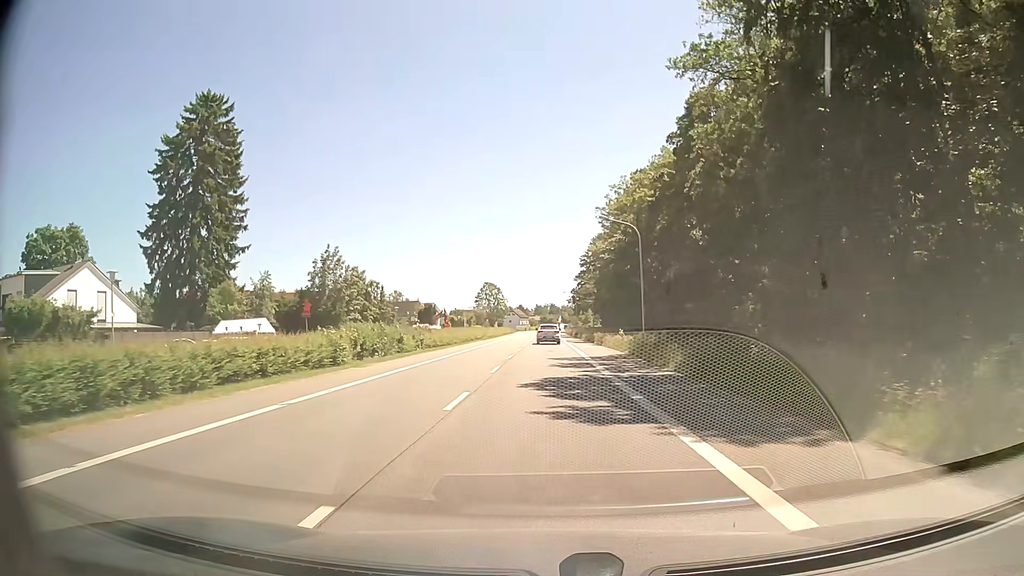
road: primary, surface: asphalt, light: Day
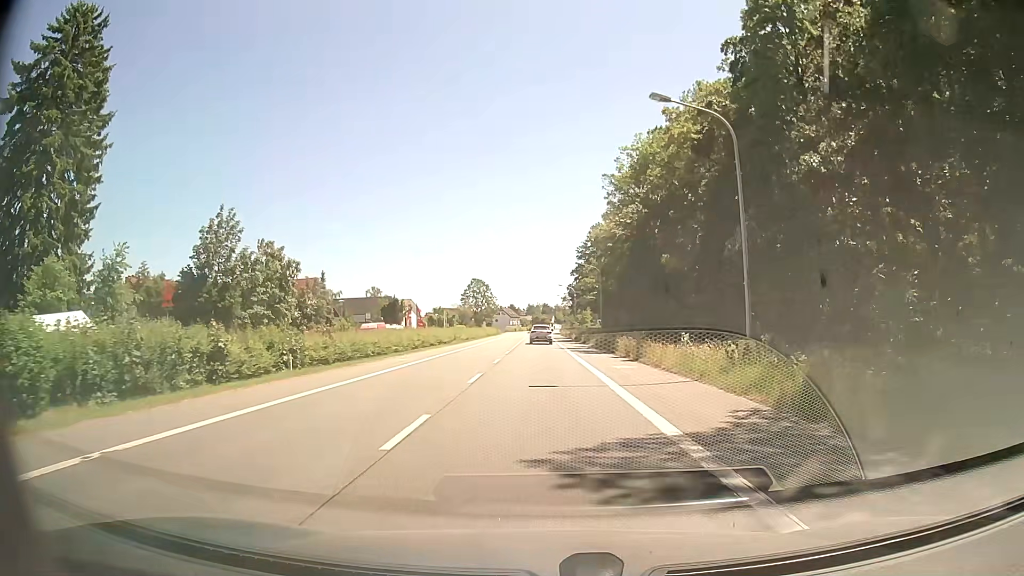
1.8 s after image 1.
(0.0, +21.6) m; 0°
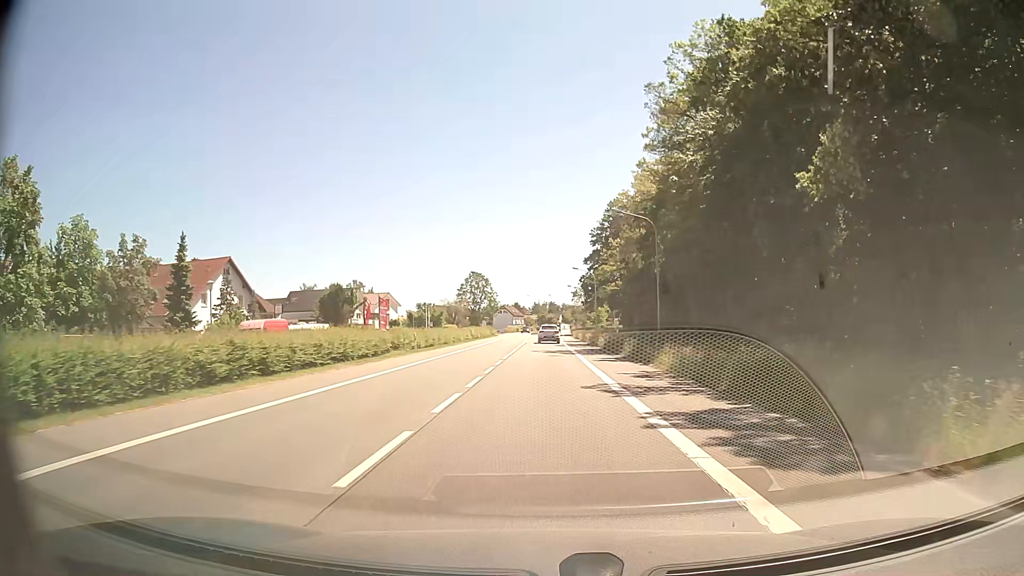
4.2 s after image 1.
(-0.1, +28.8) m; 0°
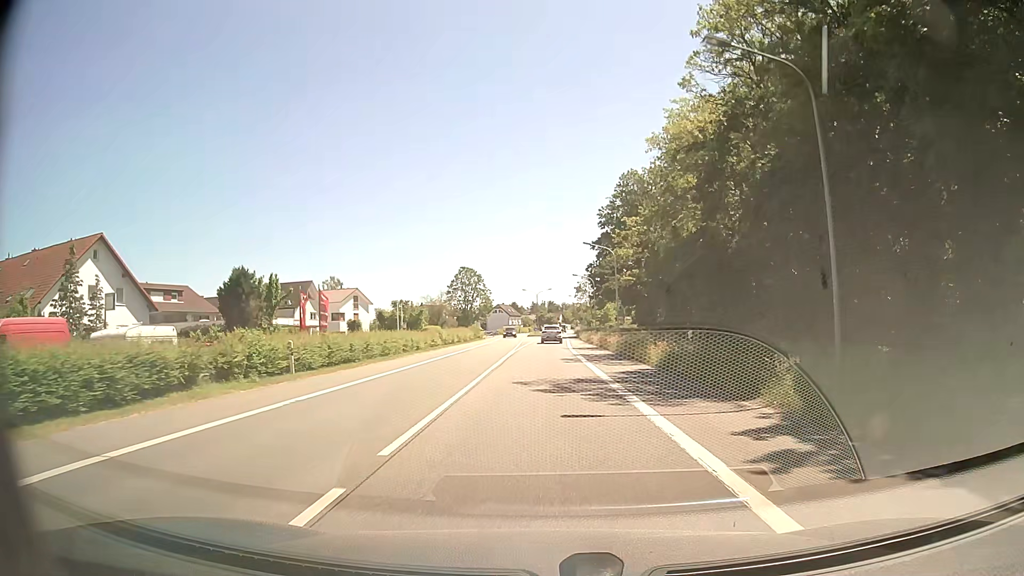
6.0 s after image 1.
(0.0, +21.6) m; 0°
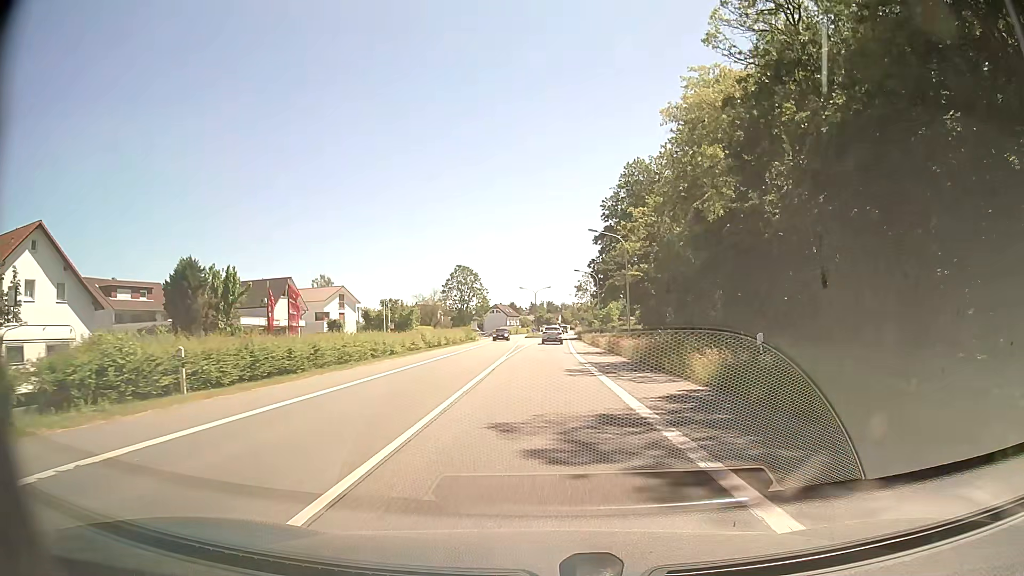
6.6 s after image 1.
(0.0, +7.2) m; 0°
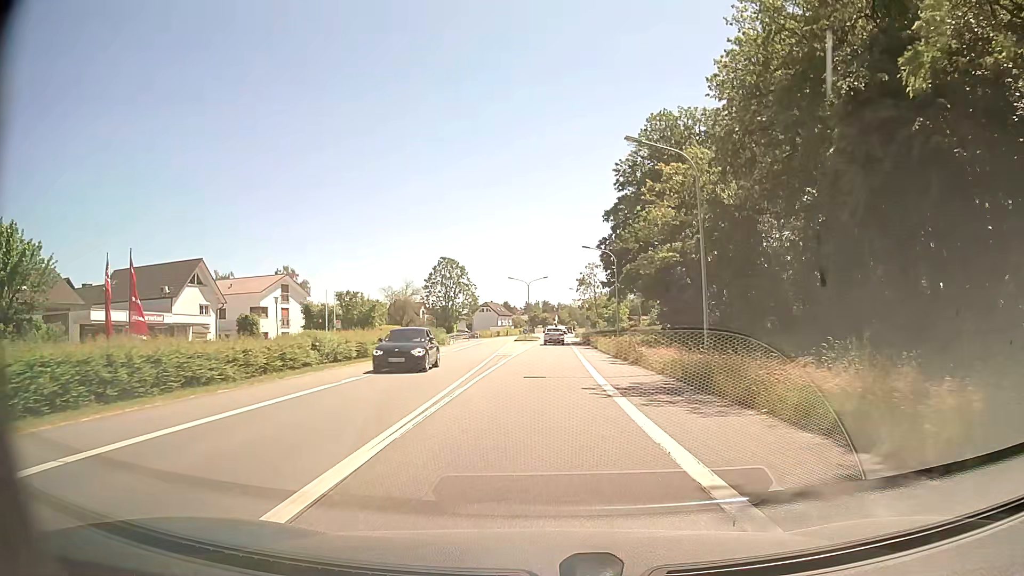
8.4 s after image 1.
(+0.1, +21.5) m; +1°
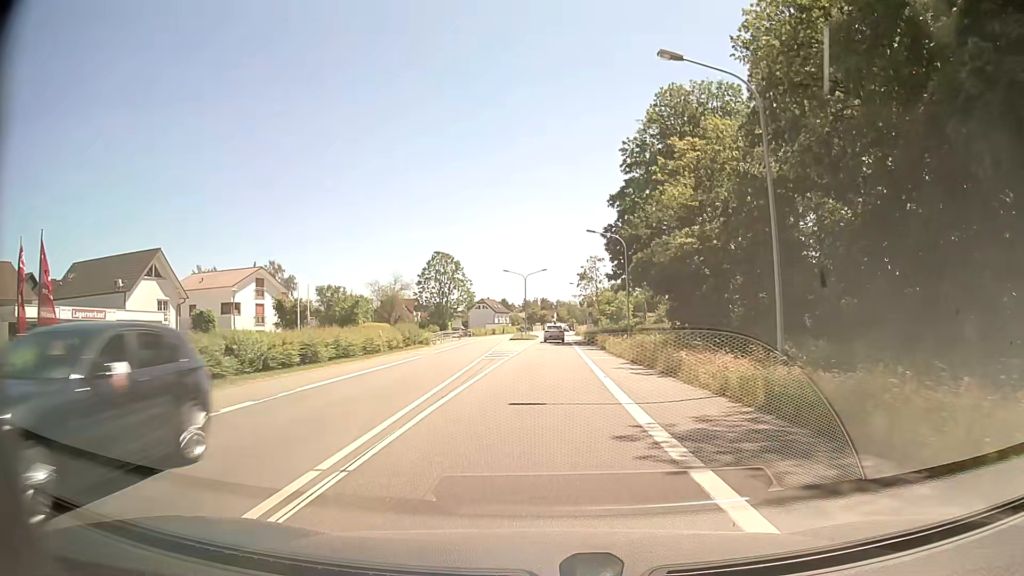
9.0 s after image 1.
(0.0, +7.2) m; 0°
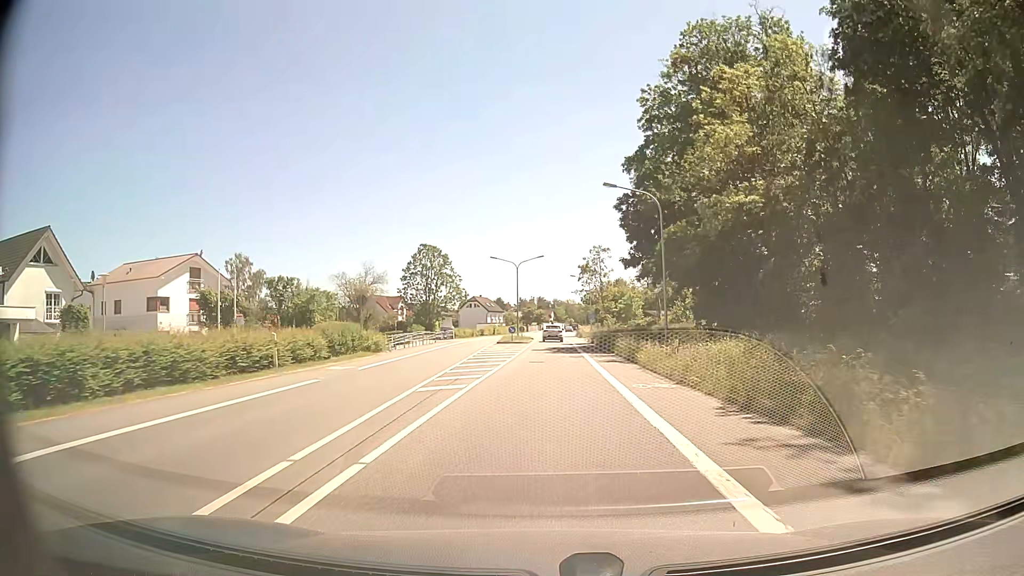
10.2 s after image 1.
(+0.1, +14.3) m; 0°
(0, +10) (0, +20) (+1, +30) (+1, +40) (+1, +50) (+1, +60) (+1, +70) (+1, +80) (+1, +90) (+2, +100) m
